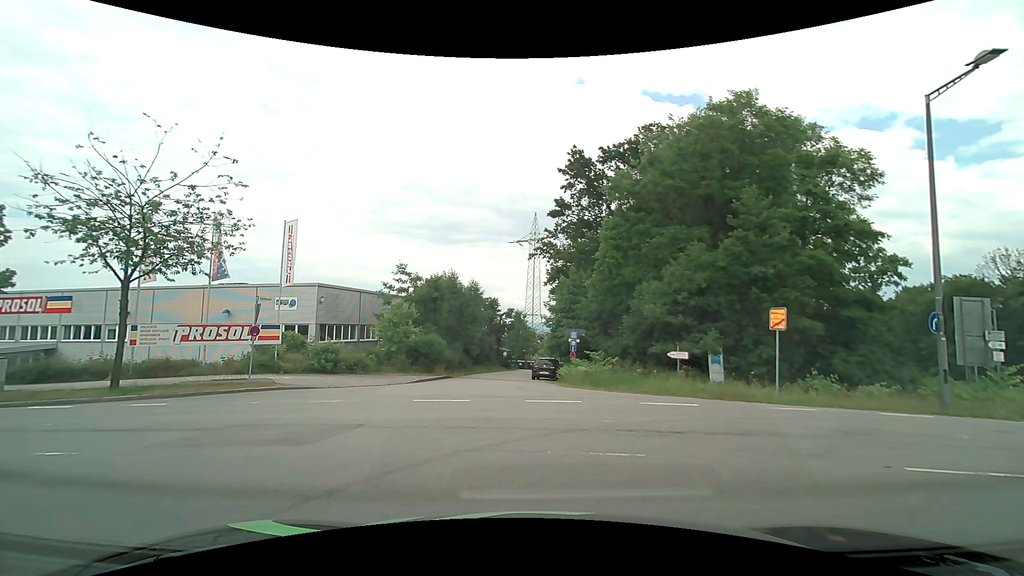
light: Day
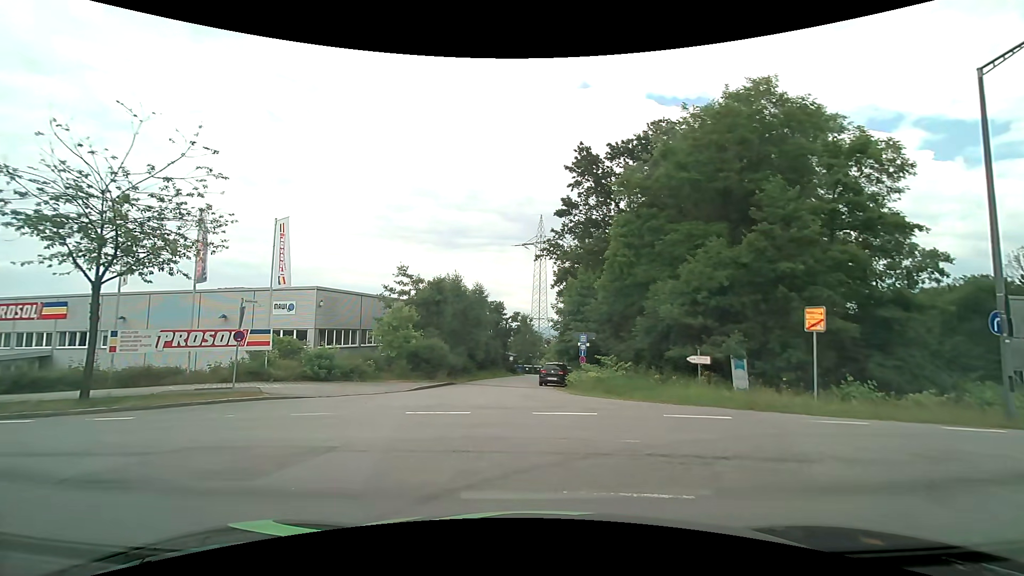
(0.0, +1.6) m; 0°
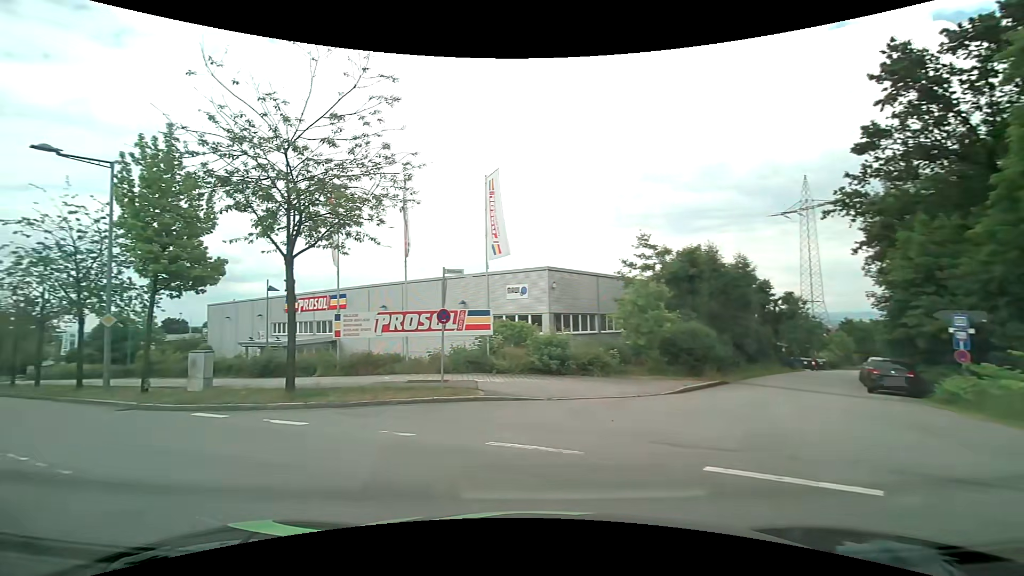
(-1.3, +6.6) m; -27°
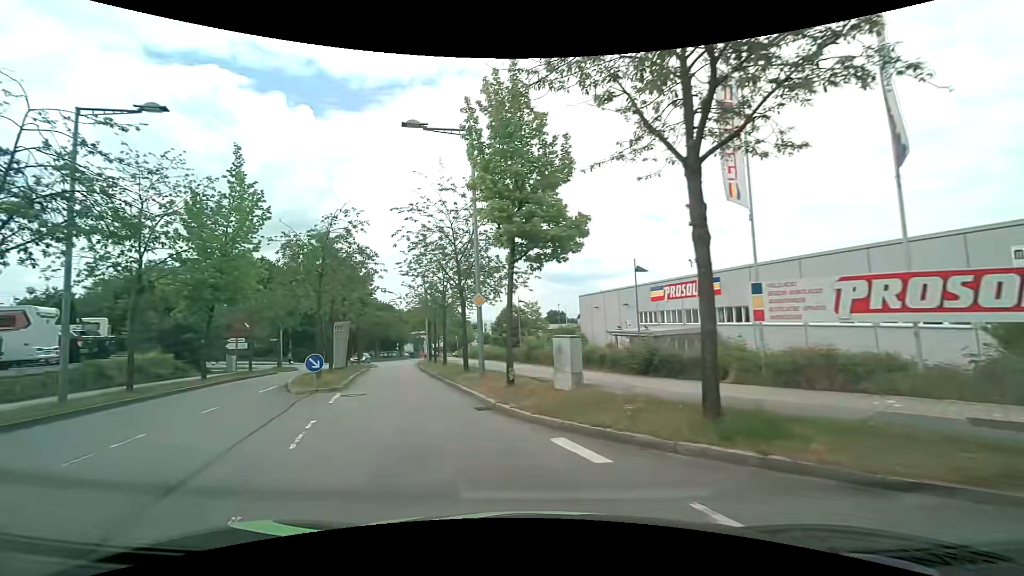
(-2.6, +6.7) m; -39°
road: residential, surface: asphalt
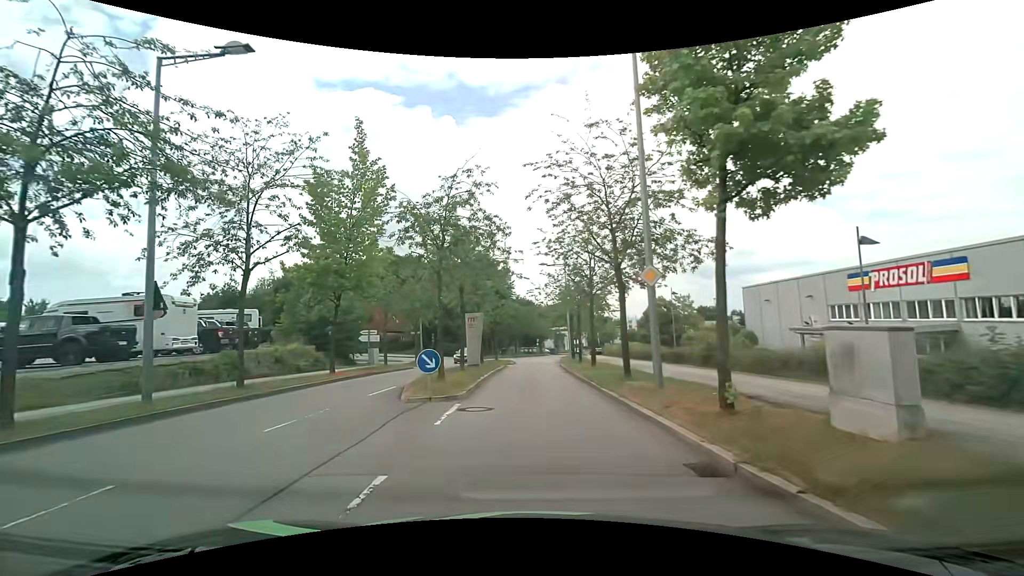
(-0.9, +5.2) m; -17°
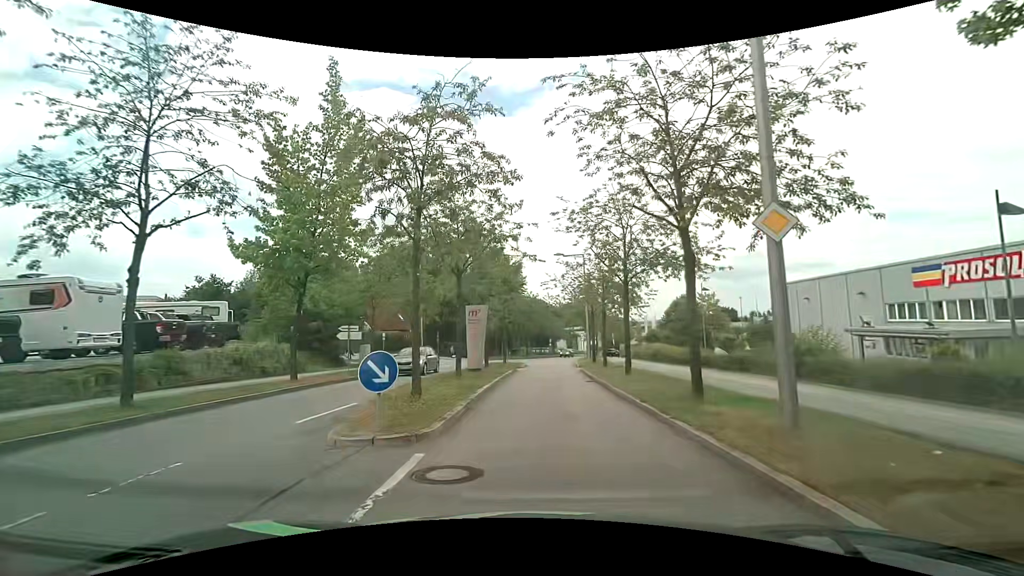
(-0.2, +5.3) m; -2°
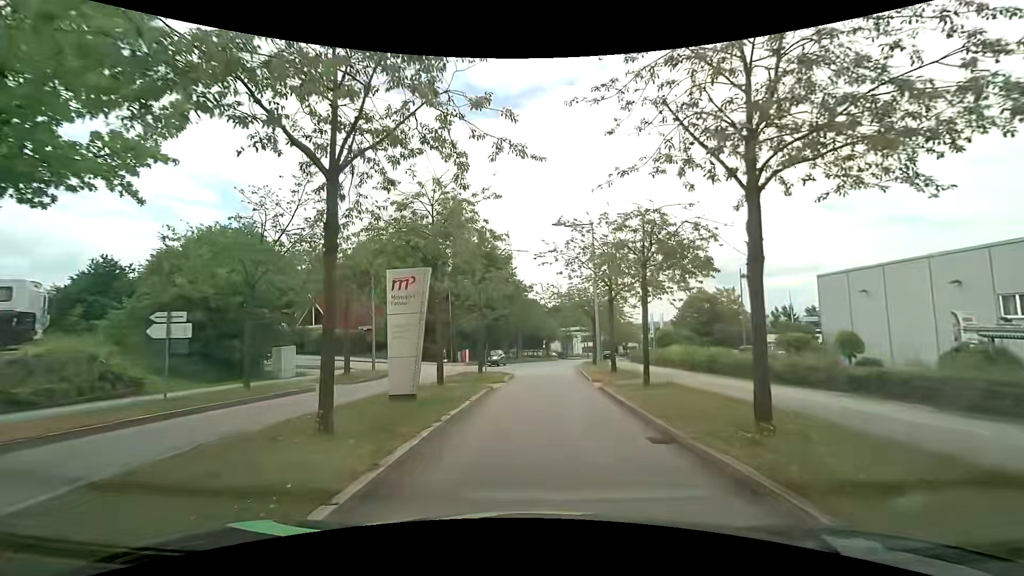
(+0.2, +11.3) m; 0°
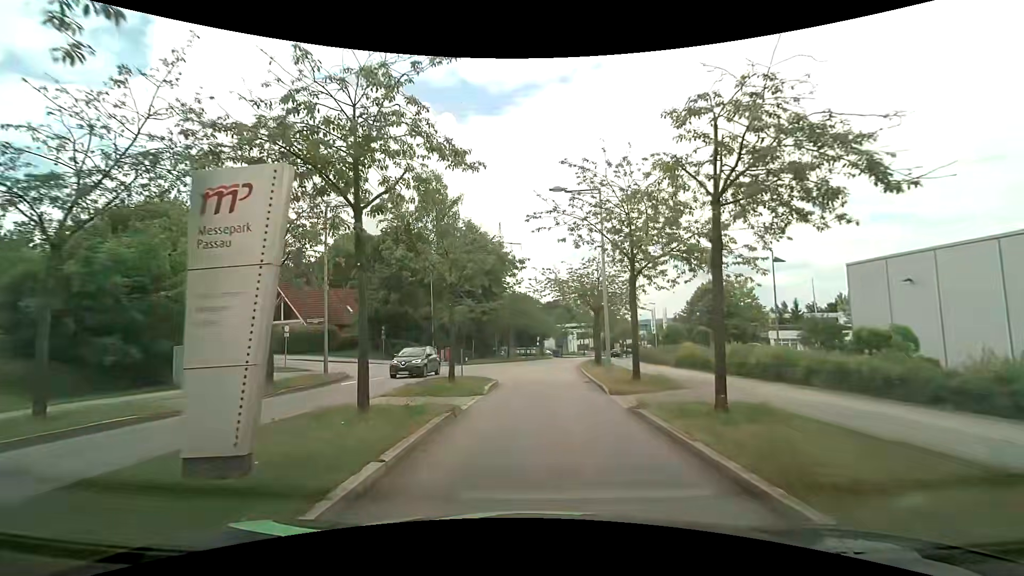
(+0.2, +6.6) m; +1°
